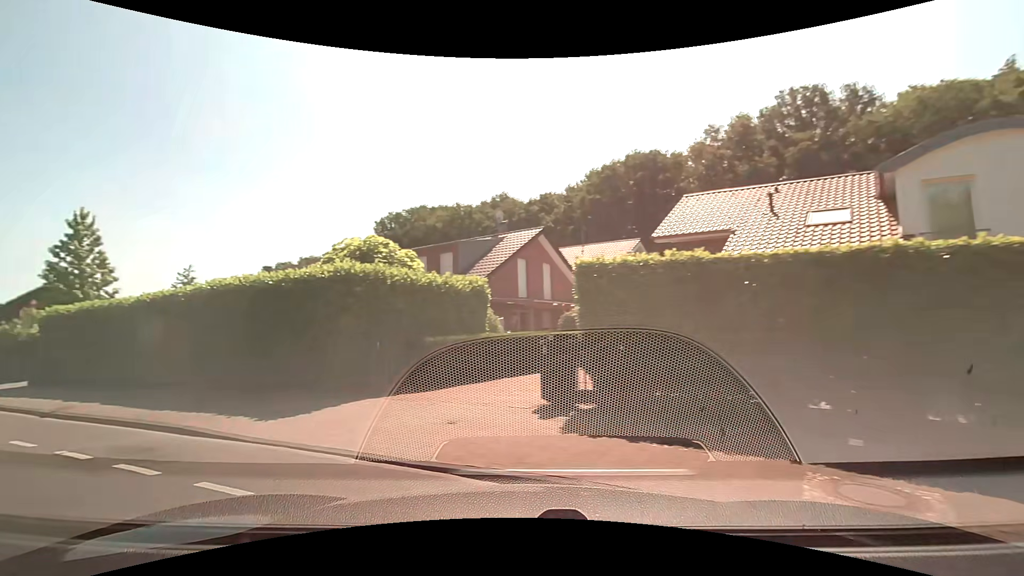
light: Day
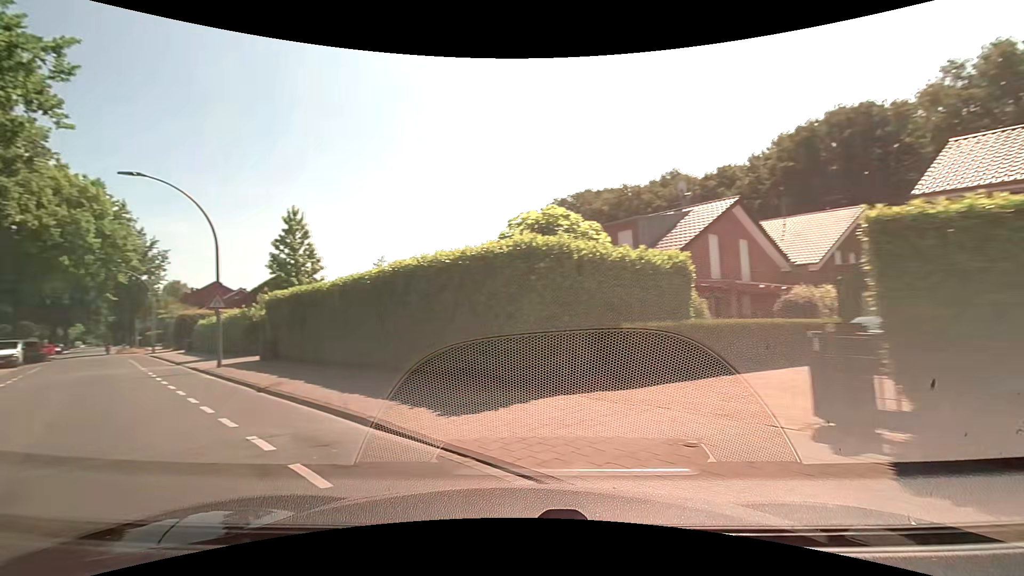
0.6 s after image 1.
(-0.4, +2.2) m; -21°
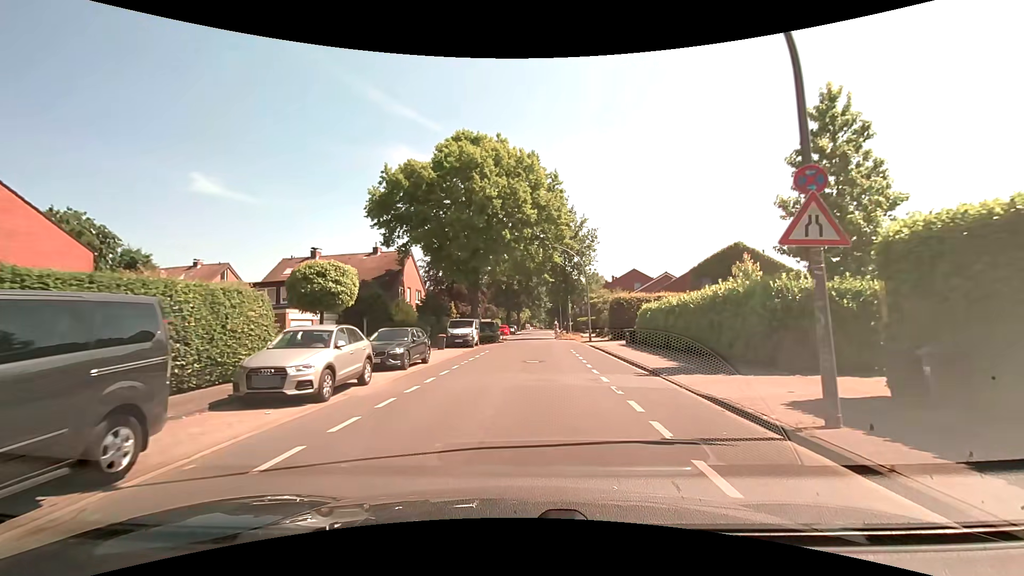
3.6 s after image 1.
(-9.6, +12.9) m; -45°
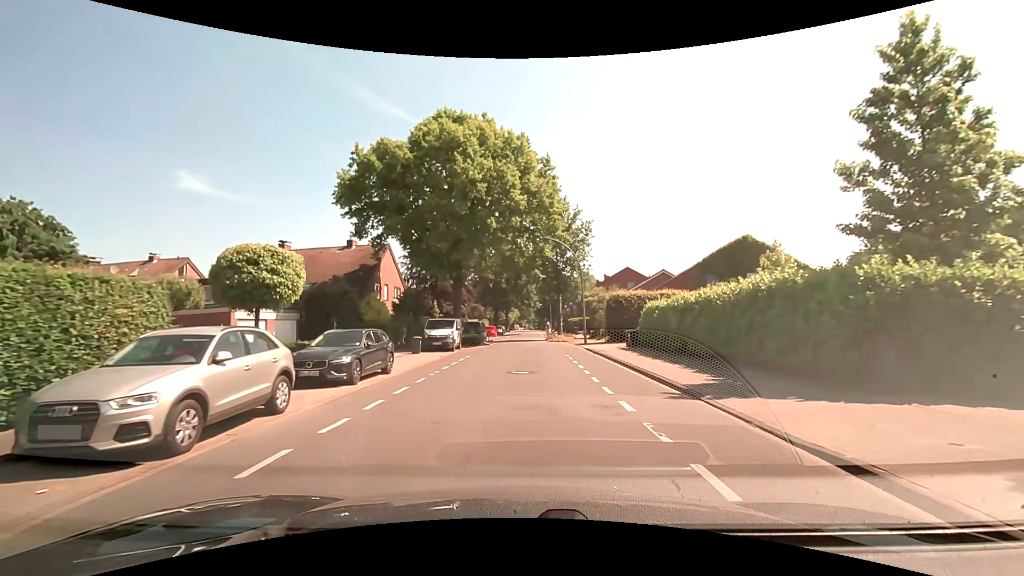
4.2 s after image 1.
(+0.1, +4.0) m; +2°
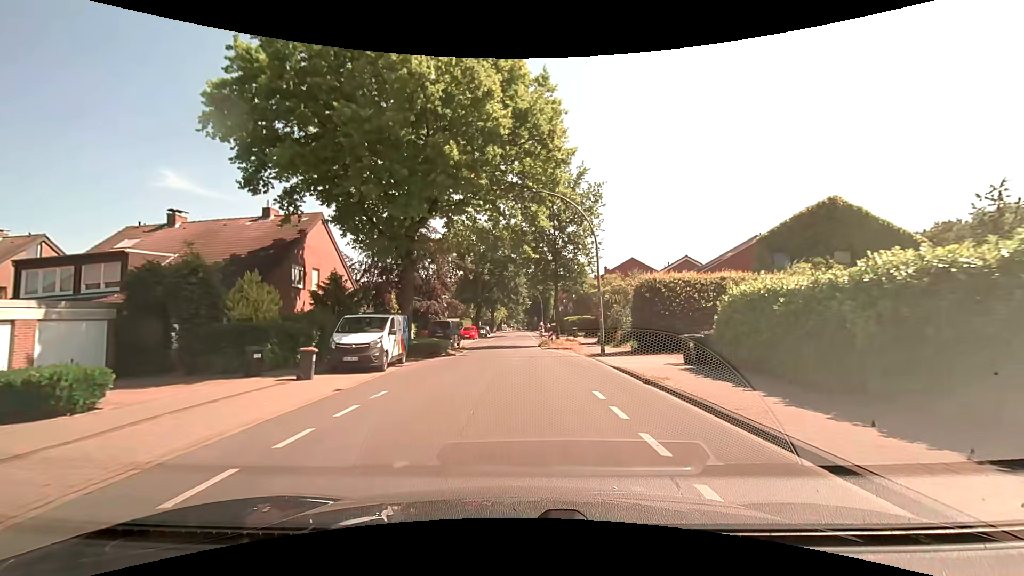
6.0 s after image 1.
(+0.1, +12.6) m; +1°
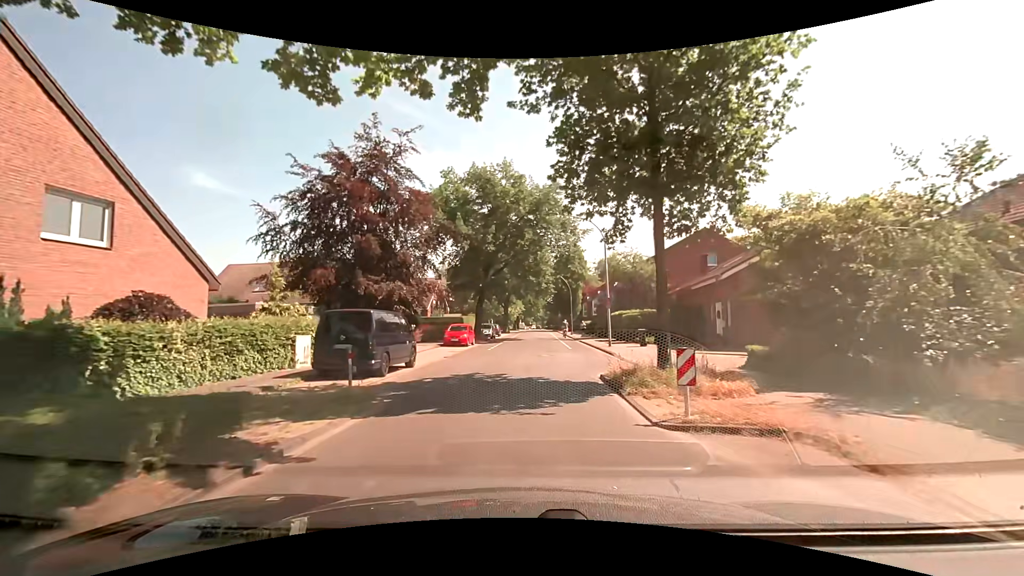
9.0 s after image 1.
(-0.3, +21.6) m; -2°
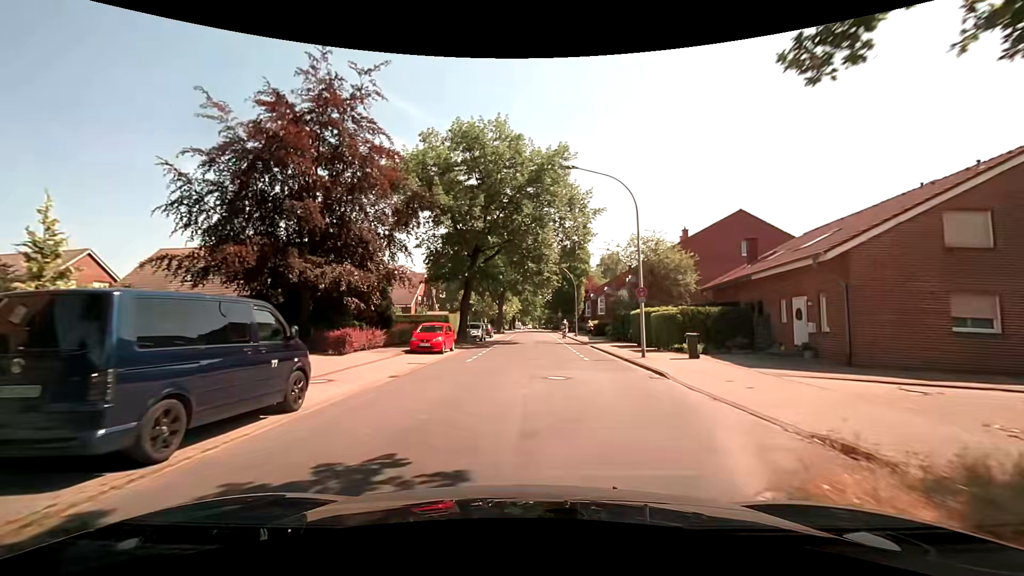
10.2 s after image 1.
(0.0, +8.8) m; 0°
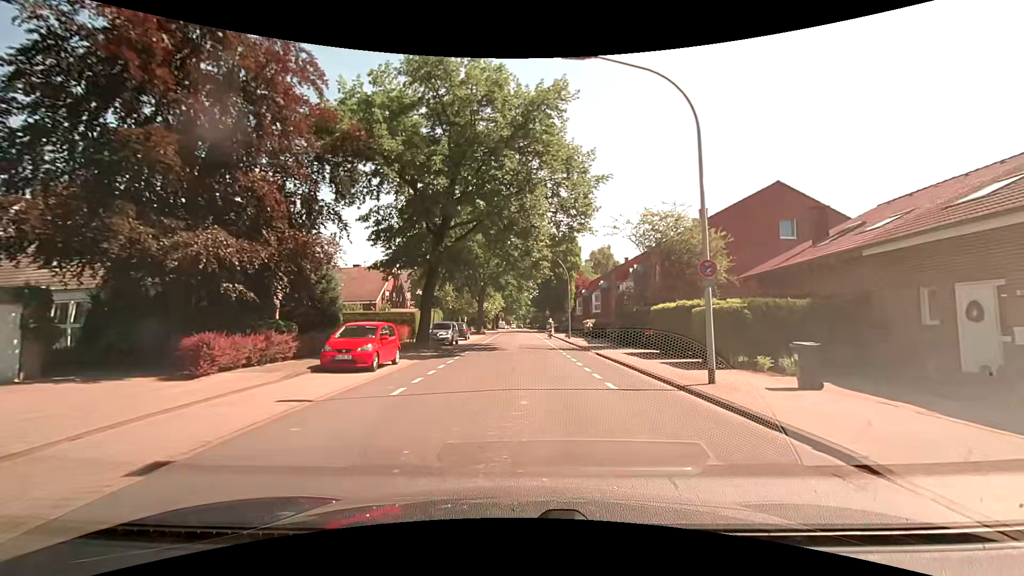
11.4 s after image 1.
(+0.1, +8.8) m; +2°
